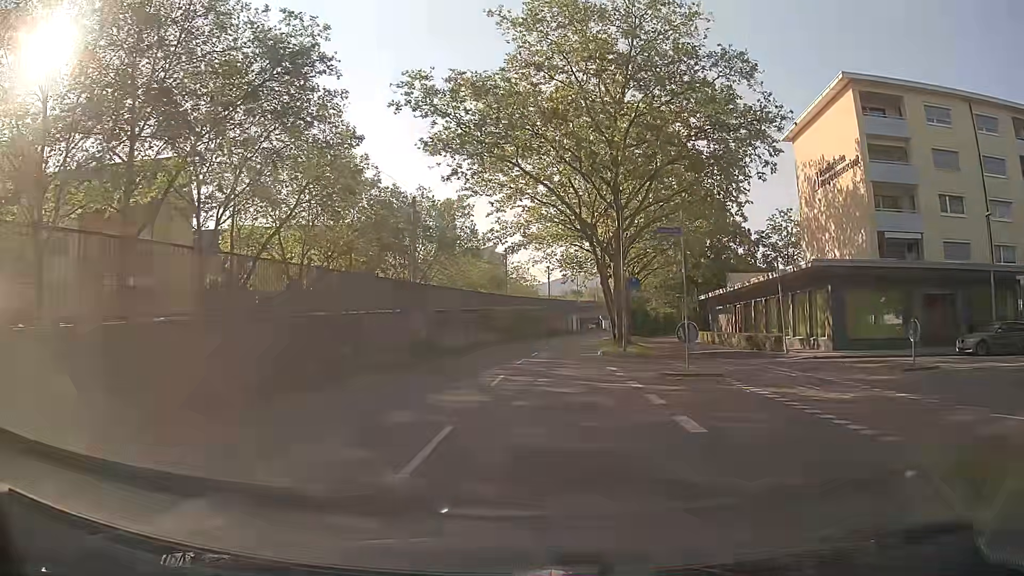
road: tertiary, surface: asphalt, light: Day
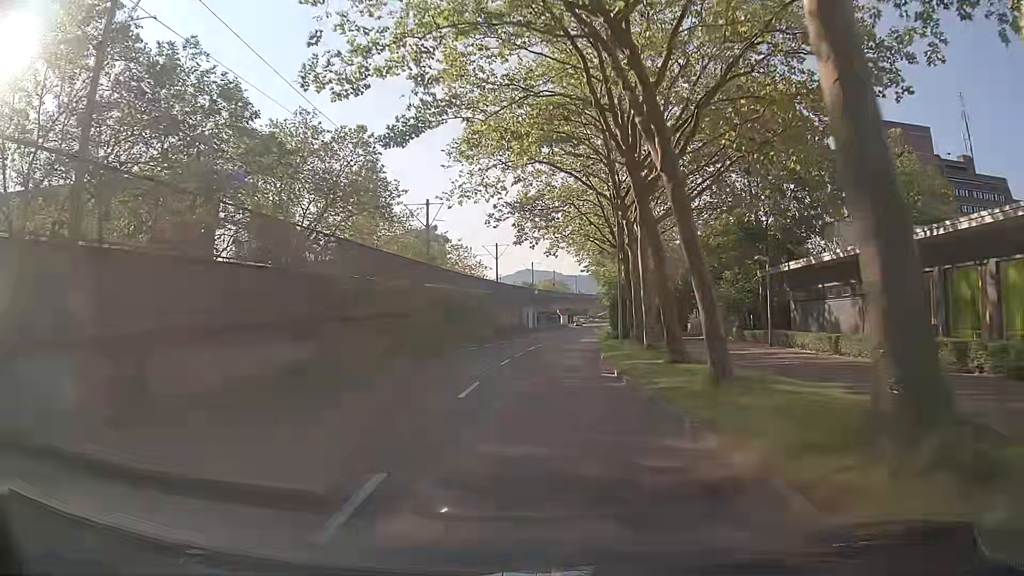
(+1.3, +29.9) m; +6°
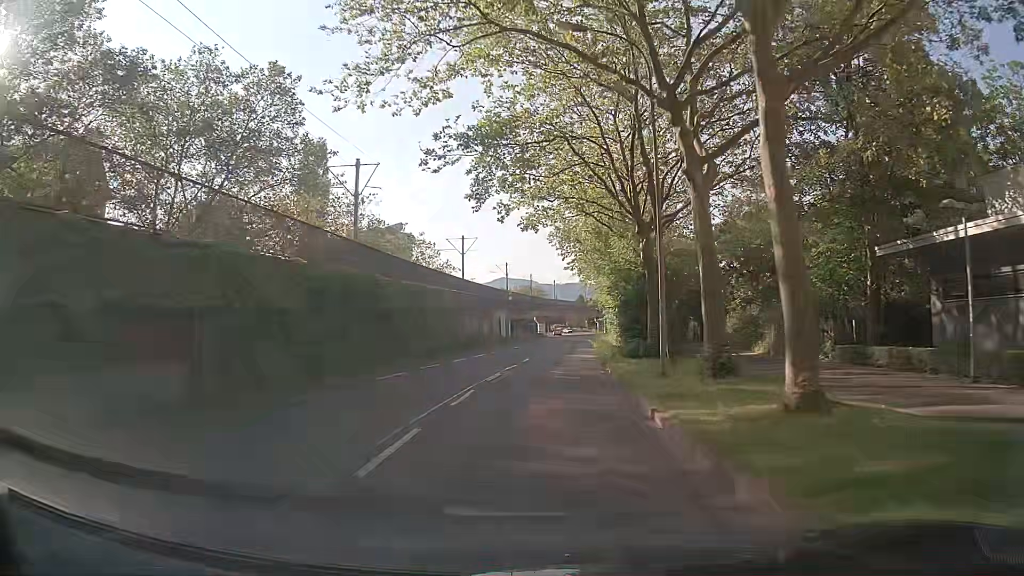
(0.0, +15.2) m; +1°
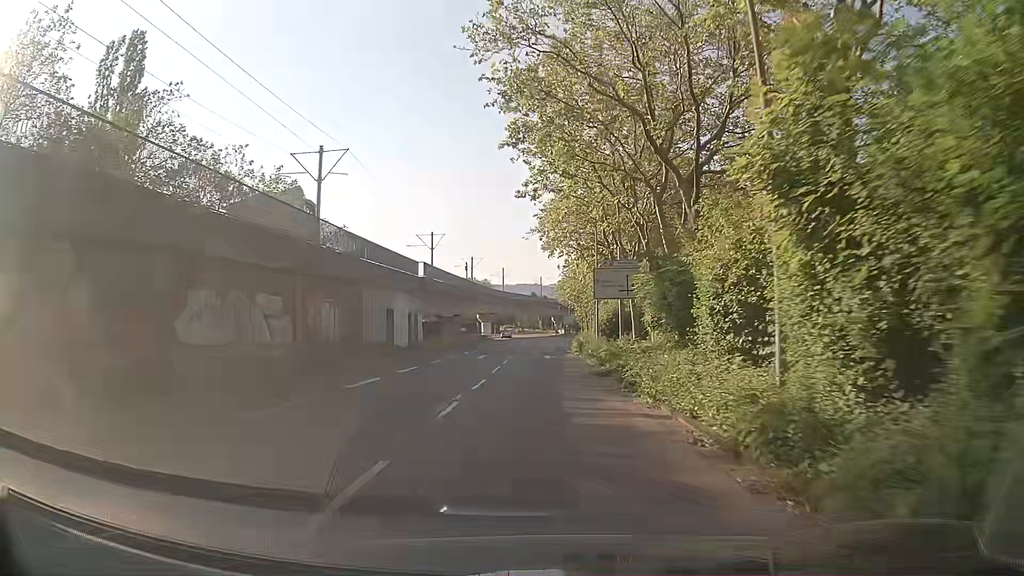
(+1.4, +38.1) m; +3°
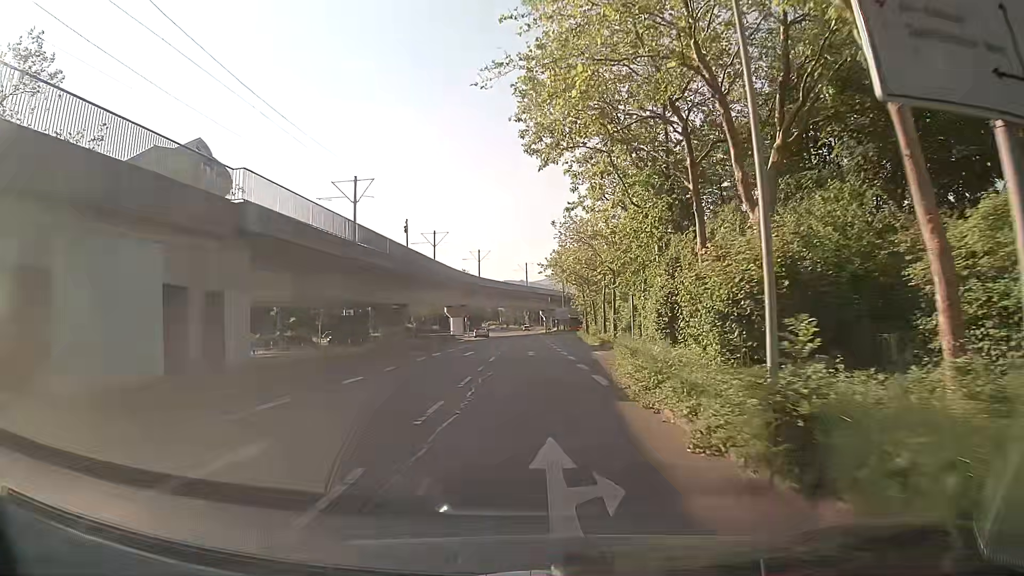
(+0.6, +30.3) m; +2°
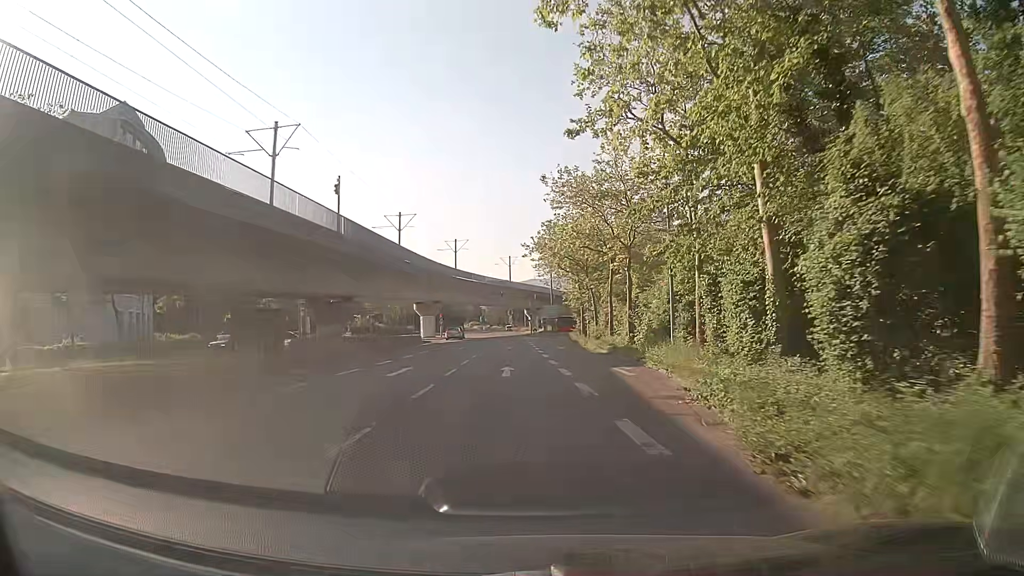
(+0.1, +14.8) m; +1°
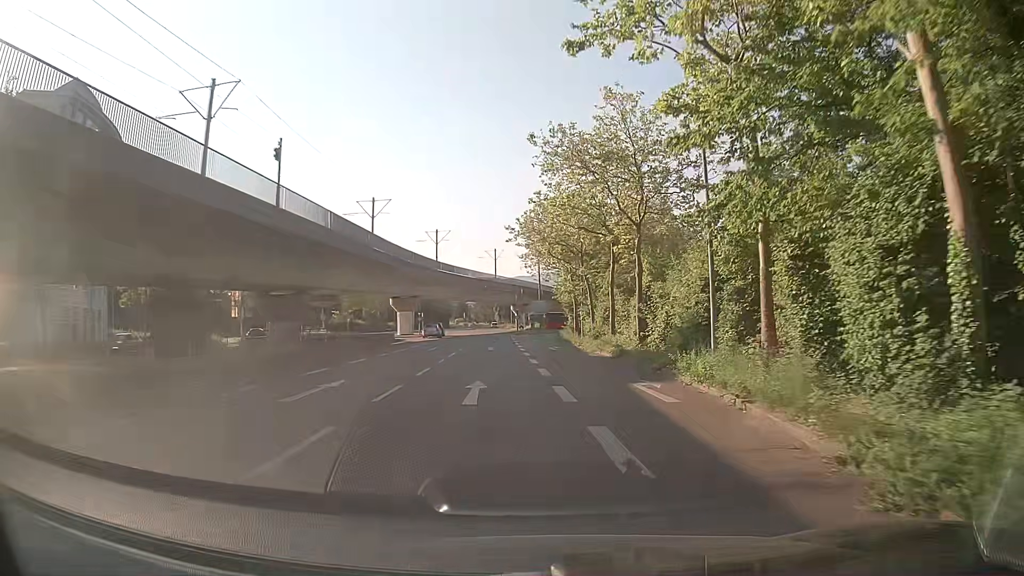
(0.0, +7.2) m; +1°
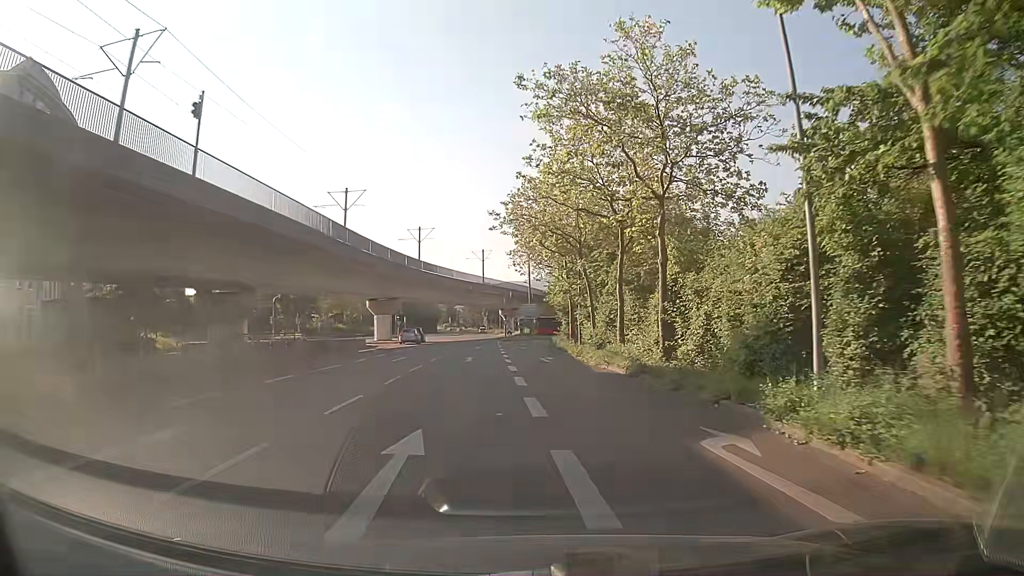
(0.0, +7.1) m; +1°
